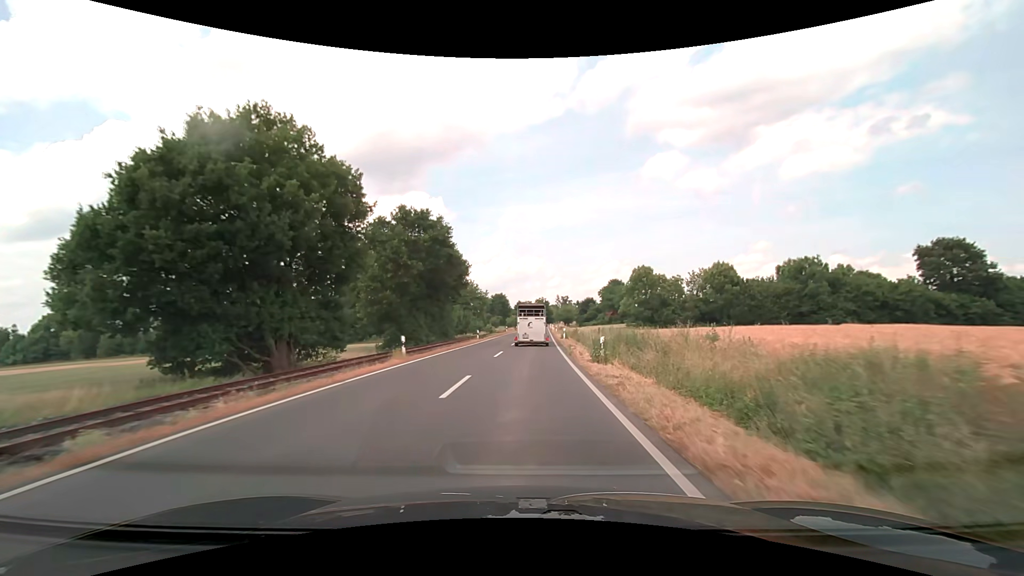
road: secondary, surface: asphalt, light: Day
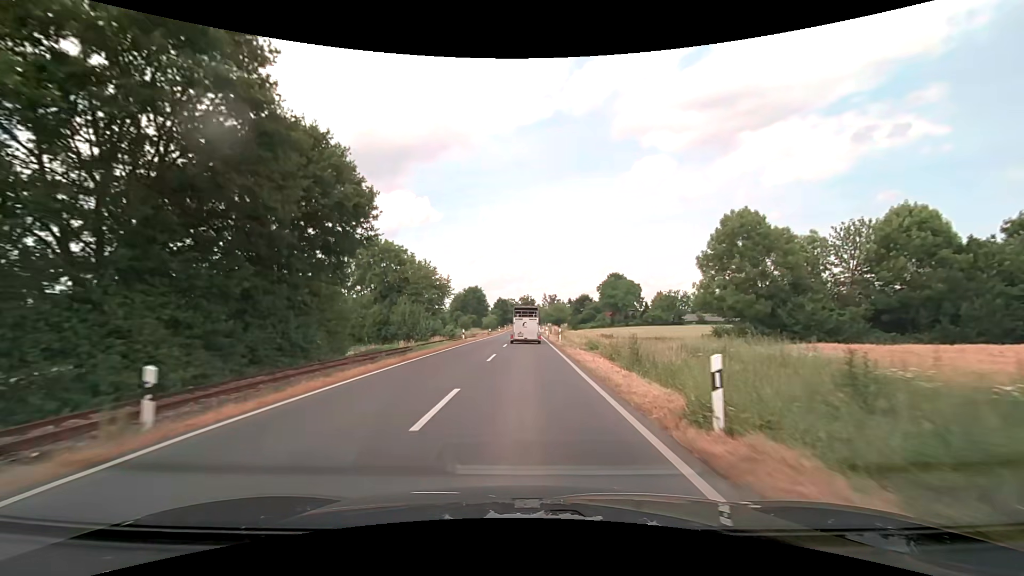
(+0.9, +38.7) m; +2°
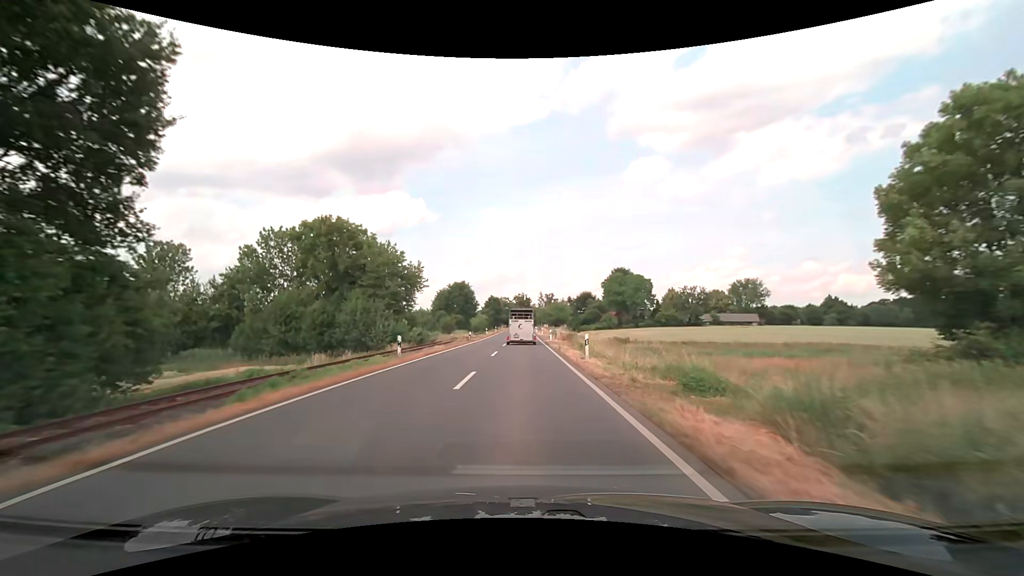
(+0.1, +19.8) m; 0°
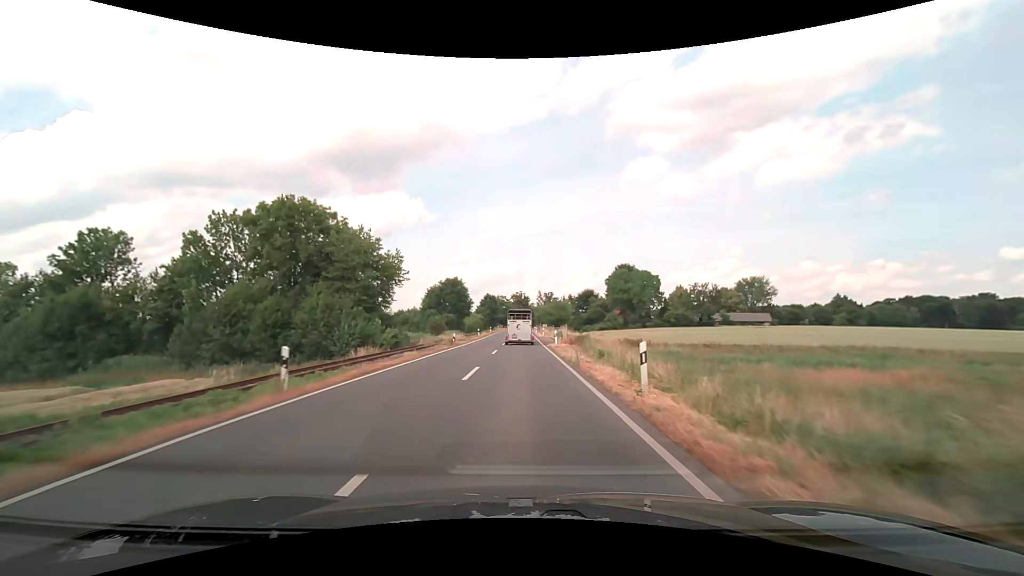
(0.0, +10.0) m; 0°
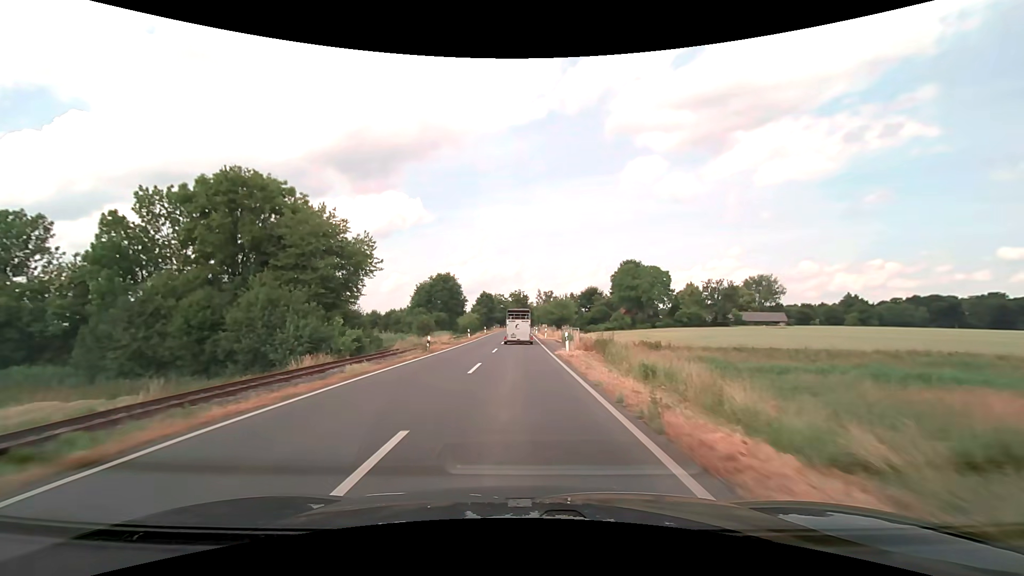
(0.0, +10.1) m; 0°
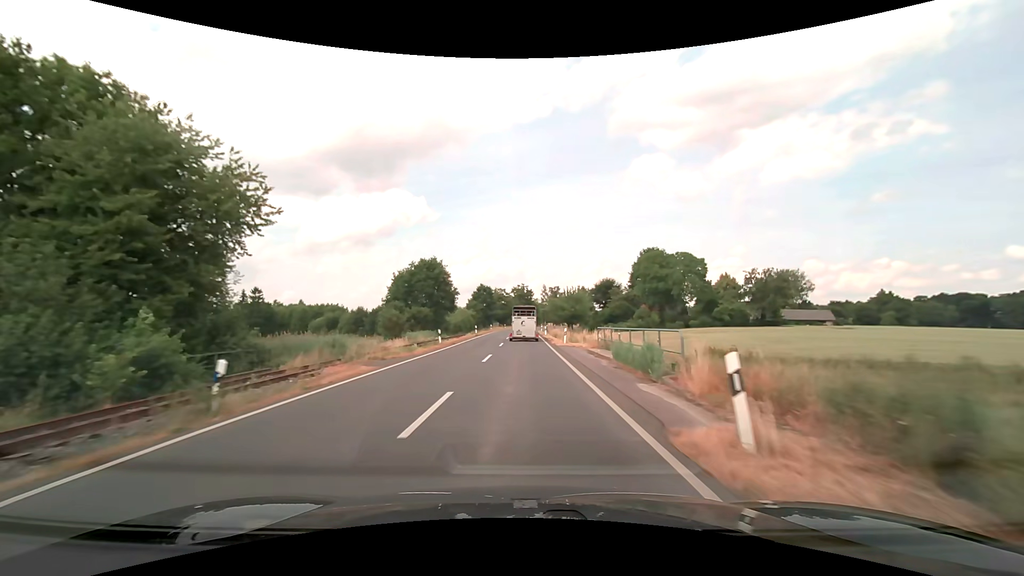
(-0.1, +20.4) m; 0°
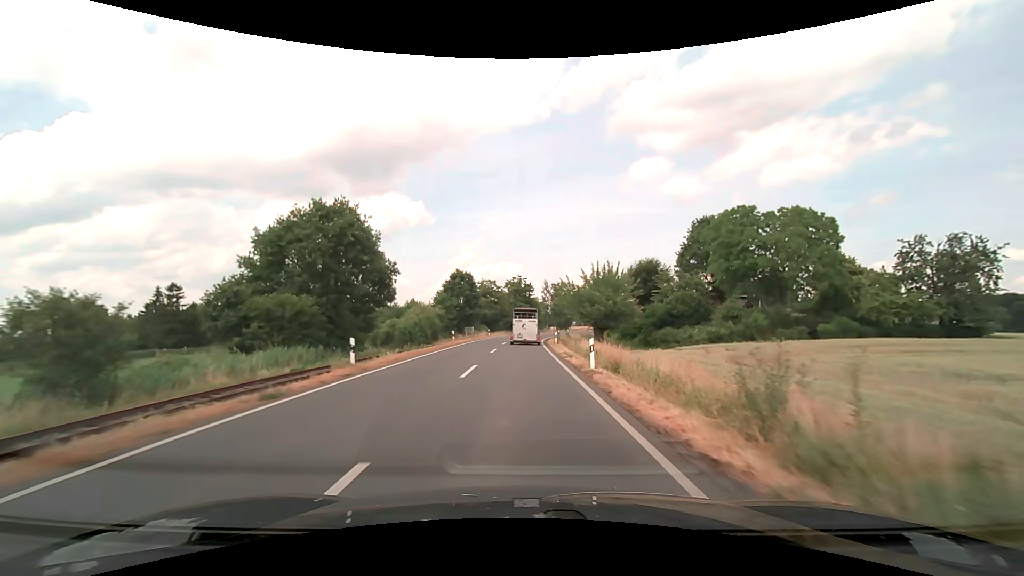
(+0.2, +40.9) m; 0°
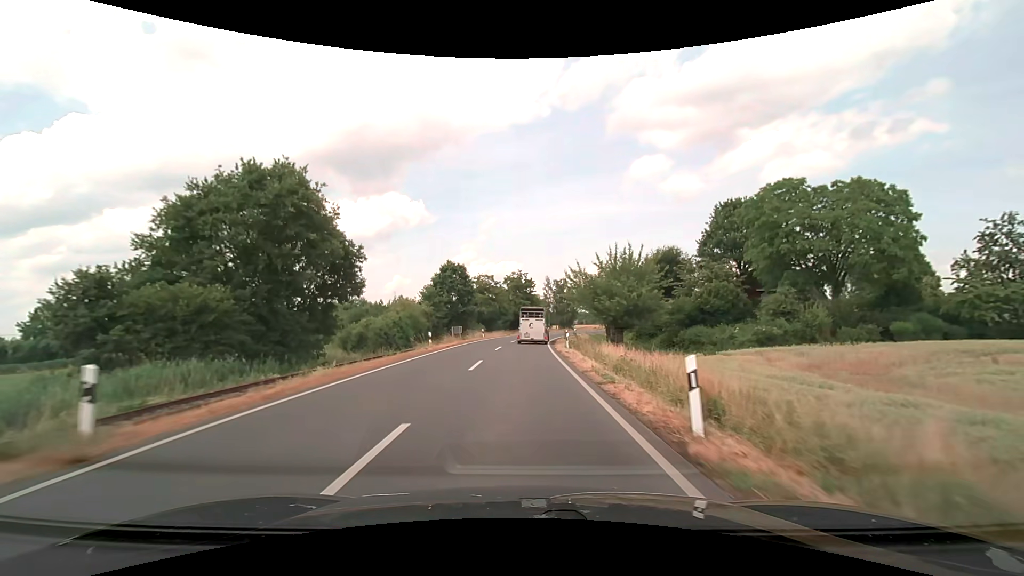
(0.0, +10.1) m; 0°
(0, +10) (0, +20) (0, +30) (0, +40) (+1, +50) (+2, +60) (+4, +70) (+6, +80) (+8, +89) (+10, +99) m
